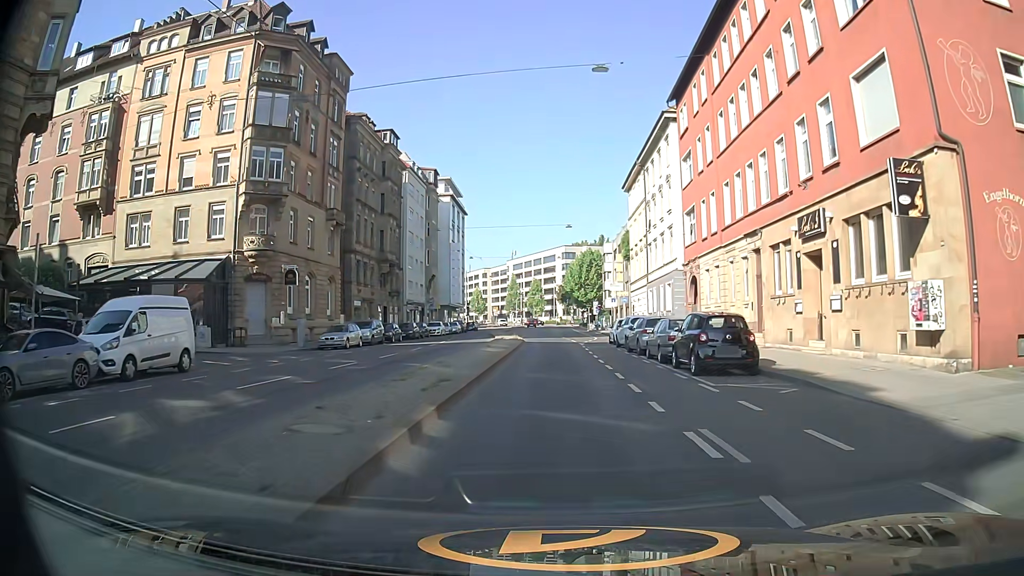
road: secondary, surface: asphalt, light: Day
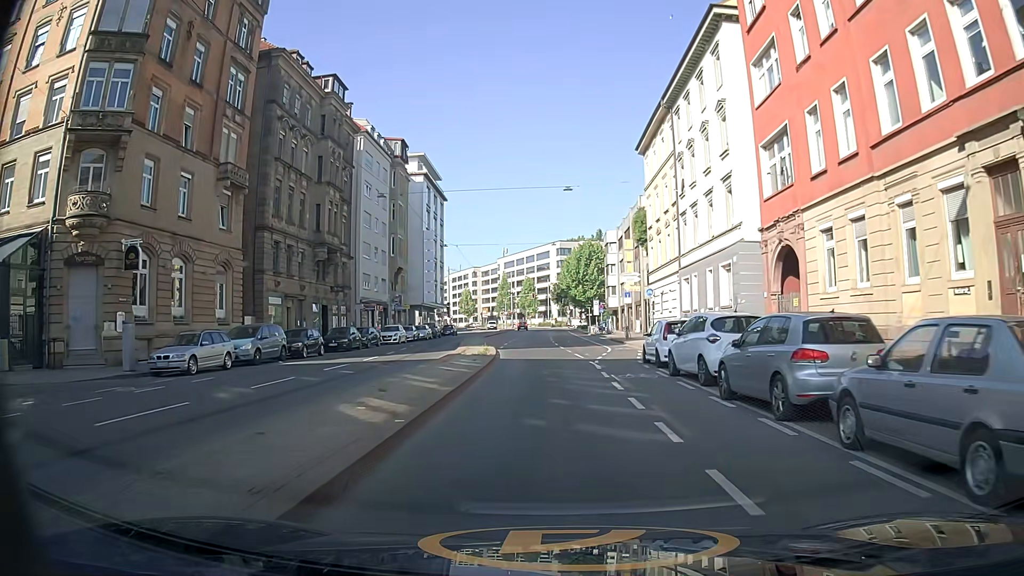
(+0.2, +16.6) m; +1°
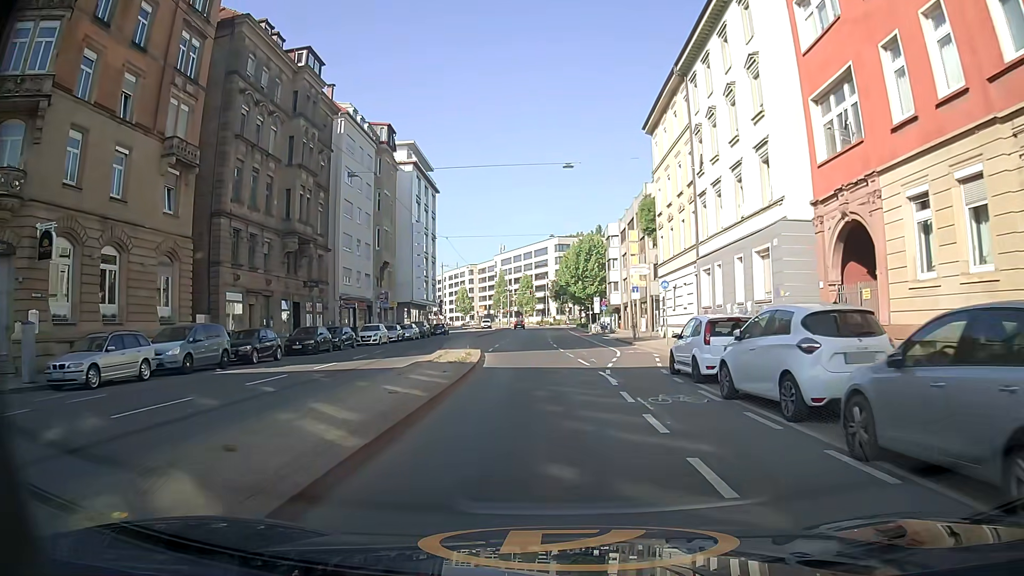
(0.0, +5.5) m; 0°
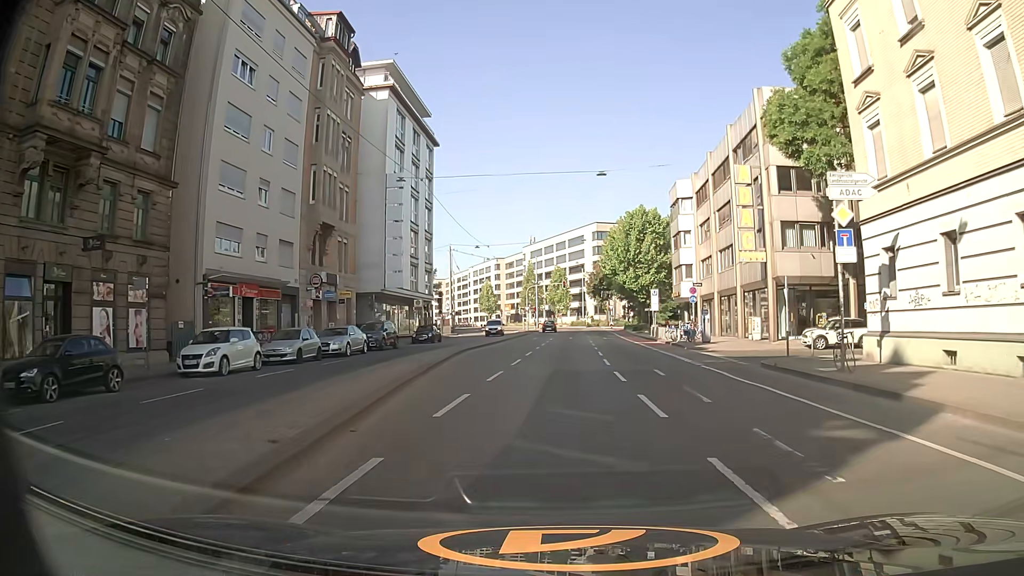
(-0.7, +27.0) m; -2°
